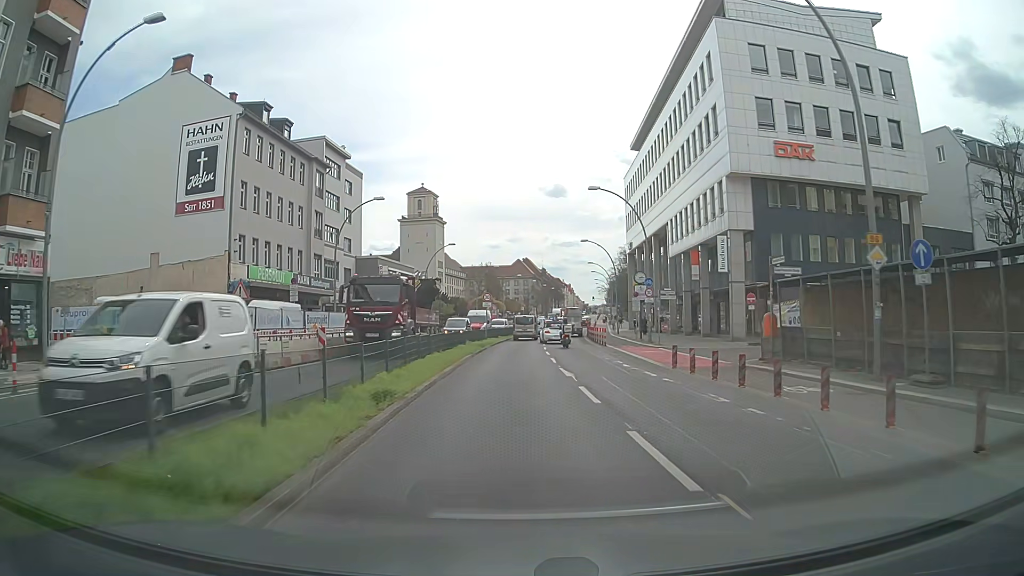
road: primary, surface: asphalt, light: Day
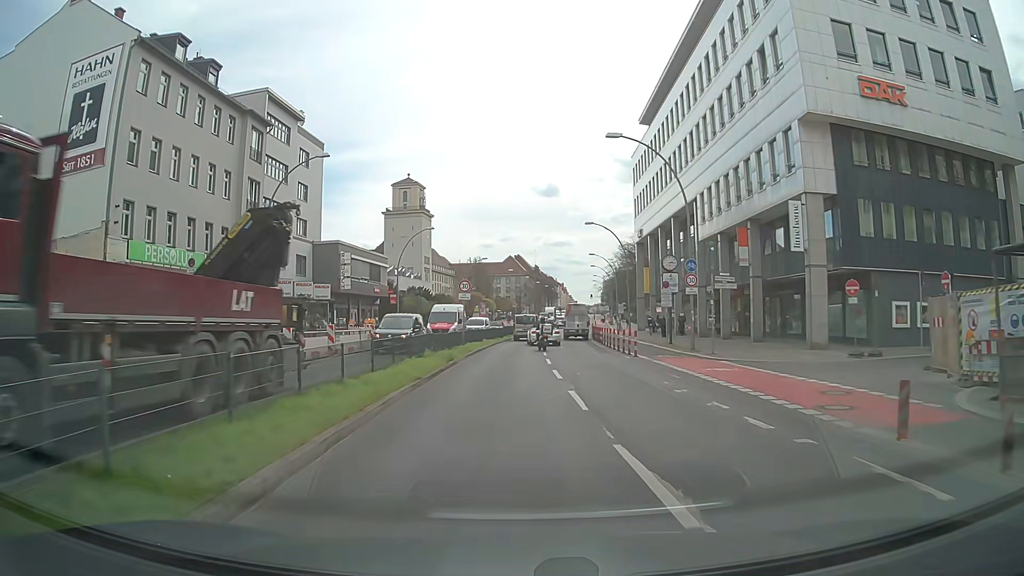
(0.0, +12.8) m; 0°
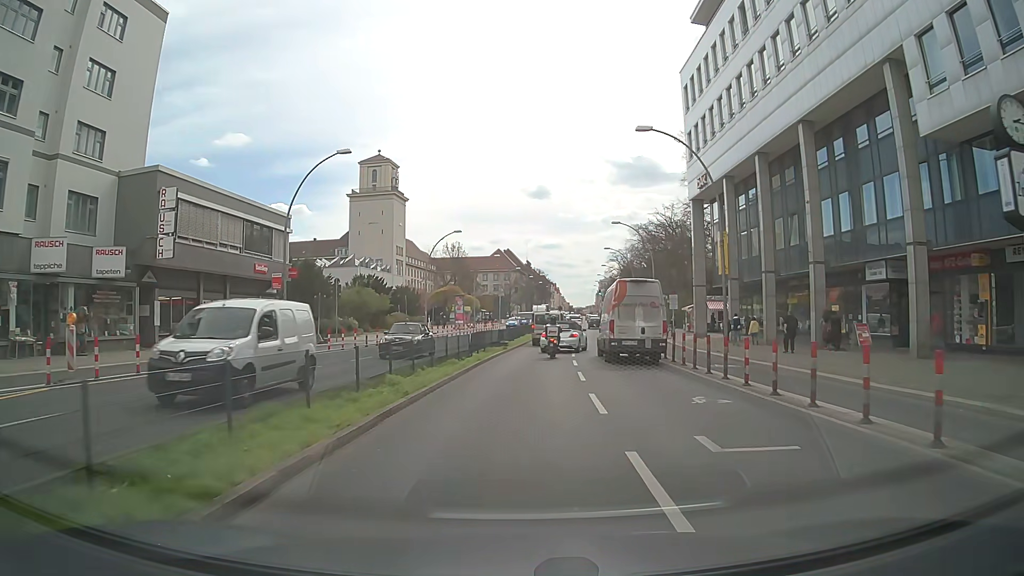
(+0.2, +30.5) m; 0°
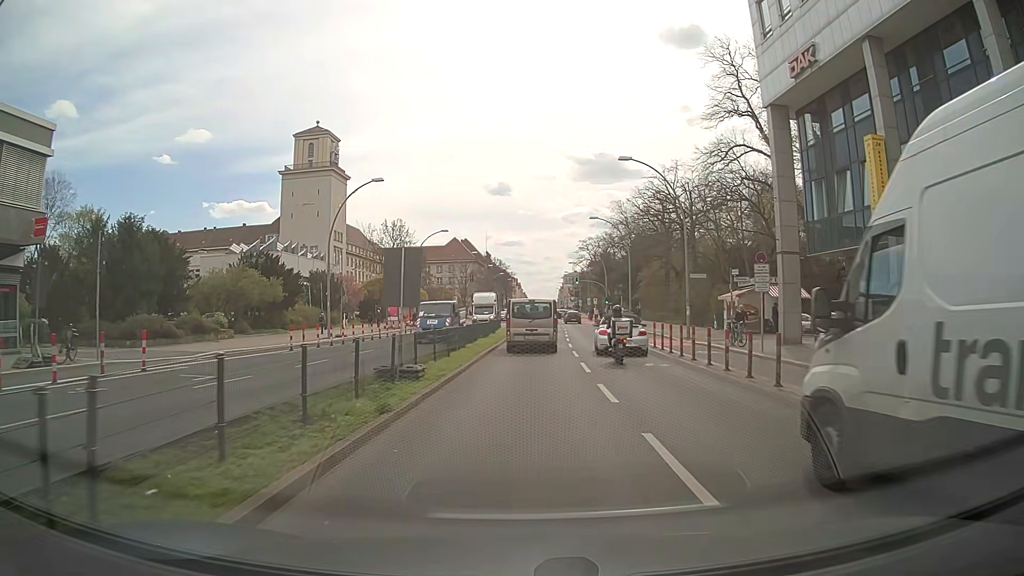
(+0.8, +23.4) m; +4°
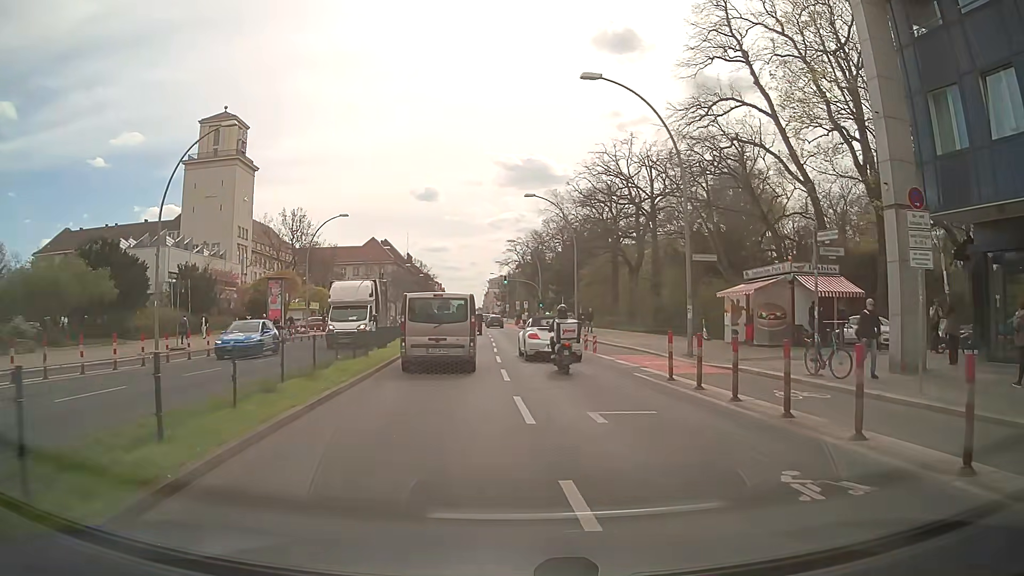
(+0.5, +14.0) m; +6°
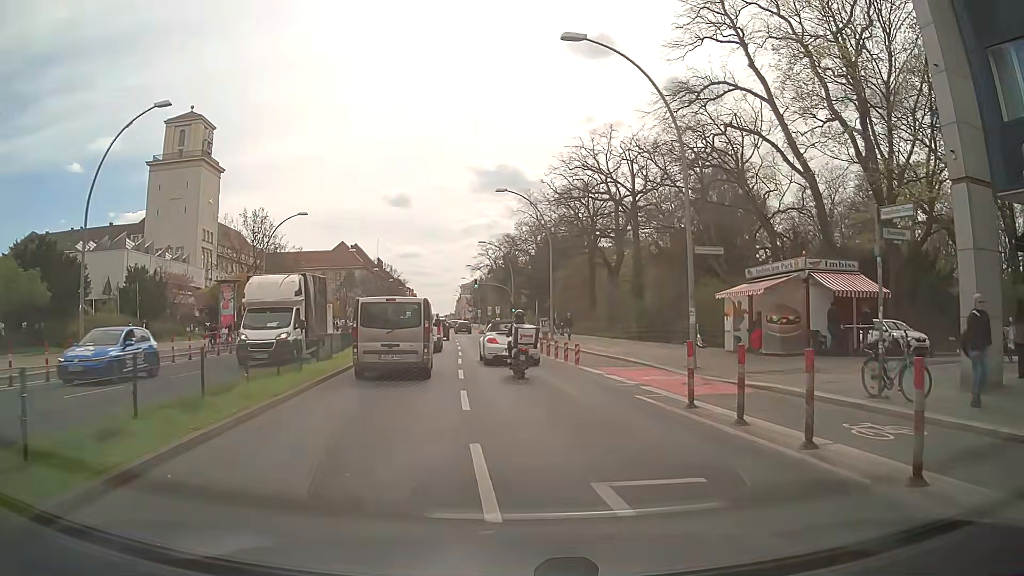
(+0.1, +4.1) m; +2°
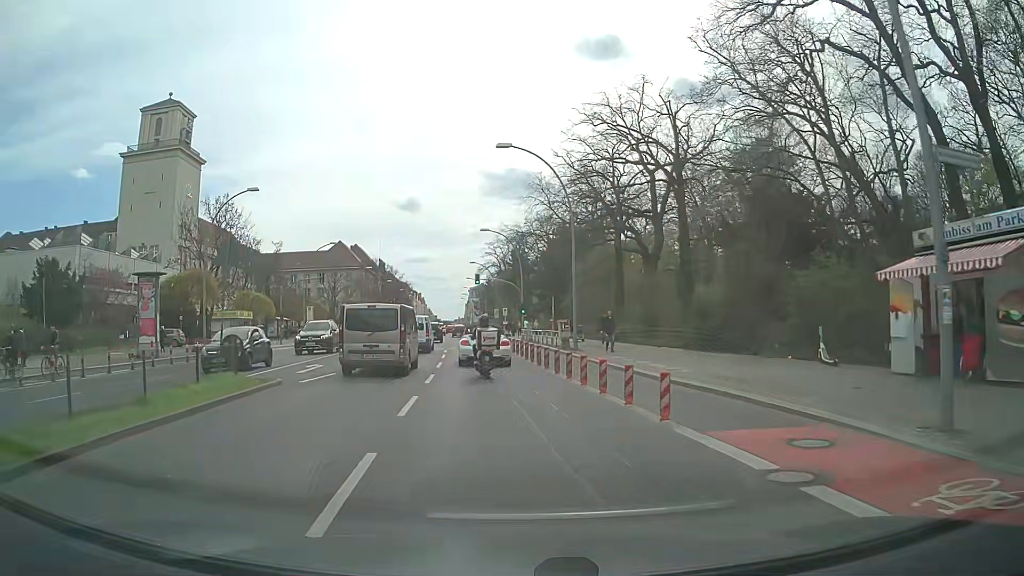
(+0.2, +12.6) m; -1°
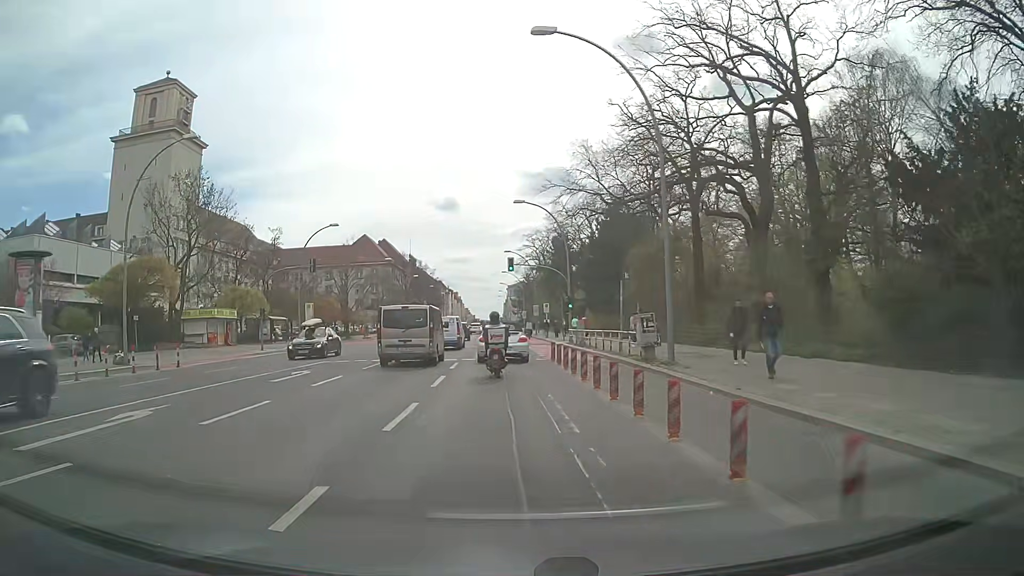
(-0.3, +13.9) m; -3°
(0, +10) (-1, +20) (-1, +30) (-1, +40) (-1, +50) (-2, +60) (-2, +70) (-3, +80) (-3, +90) (-4, +100) m
